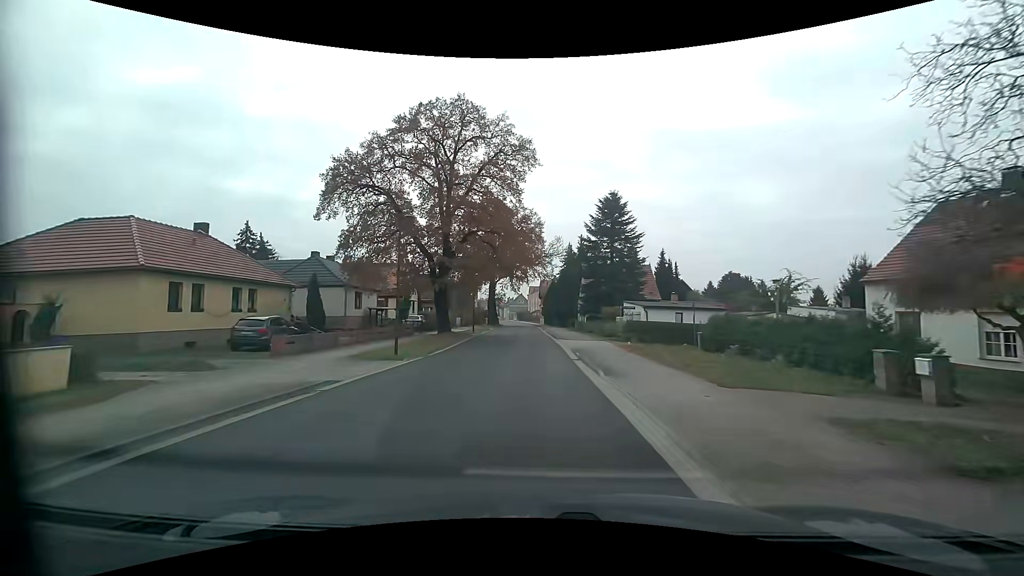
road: residential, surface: asphalt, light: Day
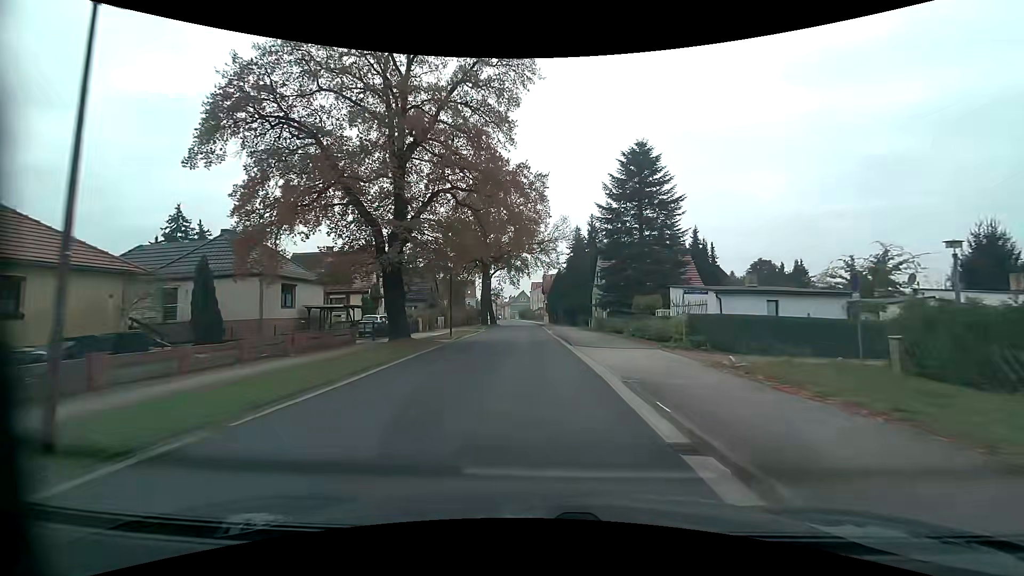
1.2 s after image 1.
(-0.1, +14.3) m; -1°
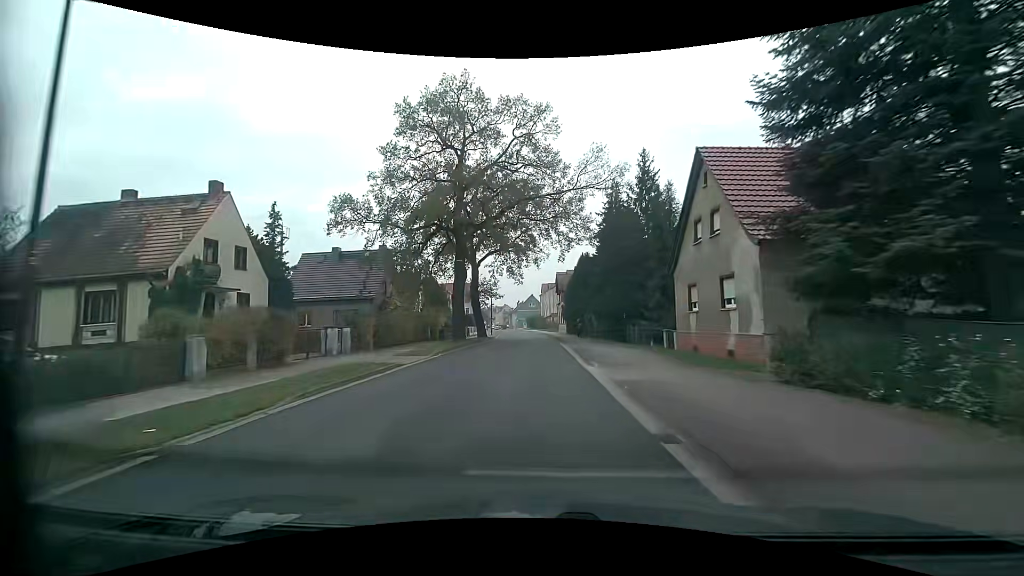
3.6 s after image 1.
(-0.3, +29.2) m; -1°
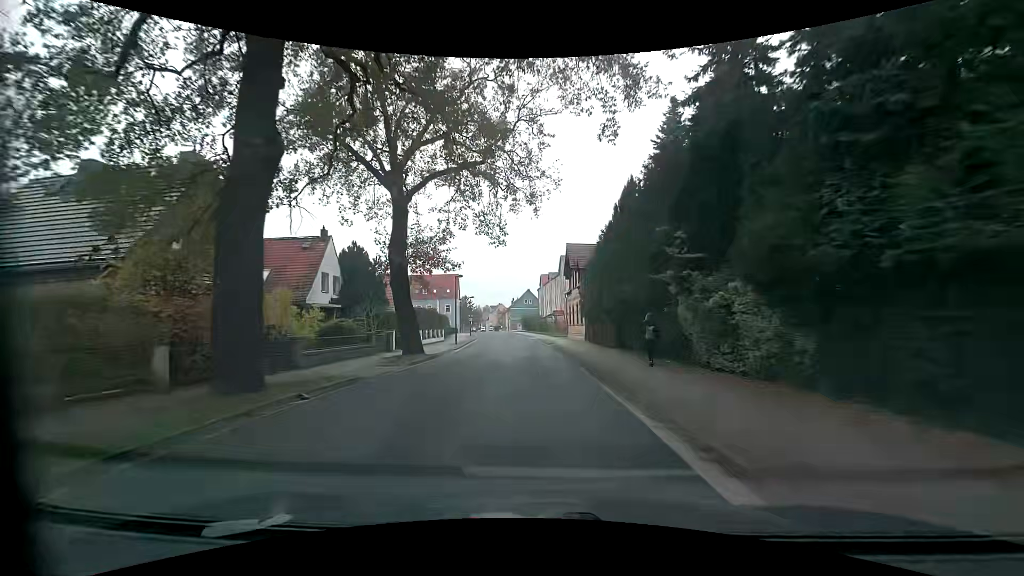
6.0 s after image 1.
(-0.2, +29.2) m; 0°
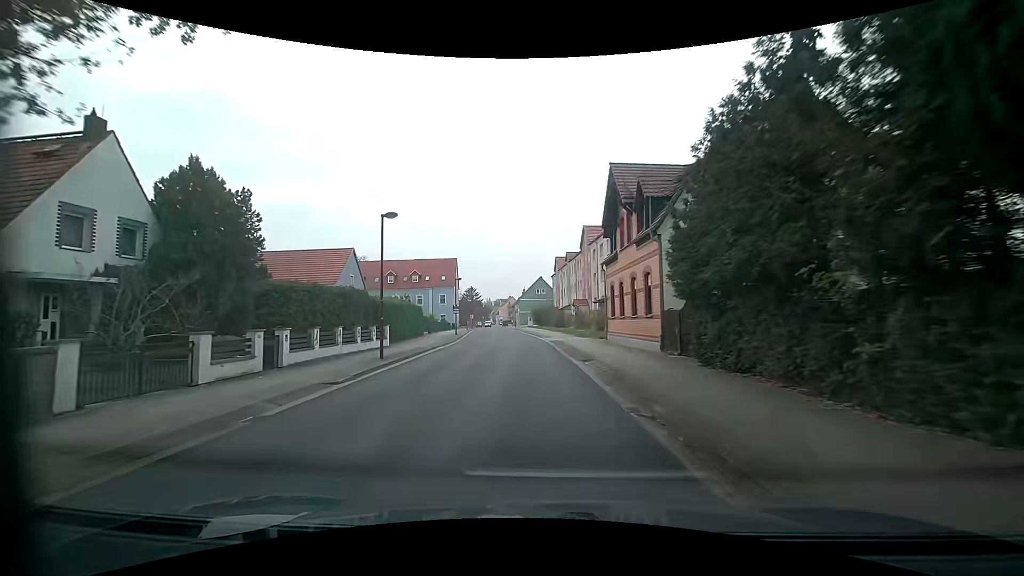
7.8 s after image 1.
(-0.3, +21.7) m; -1°
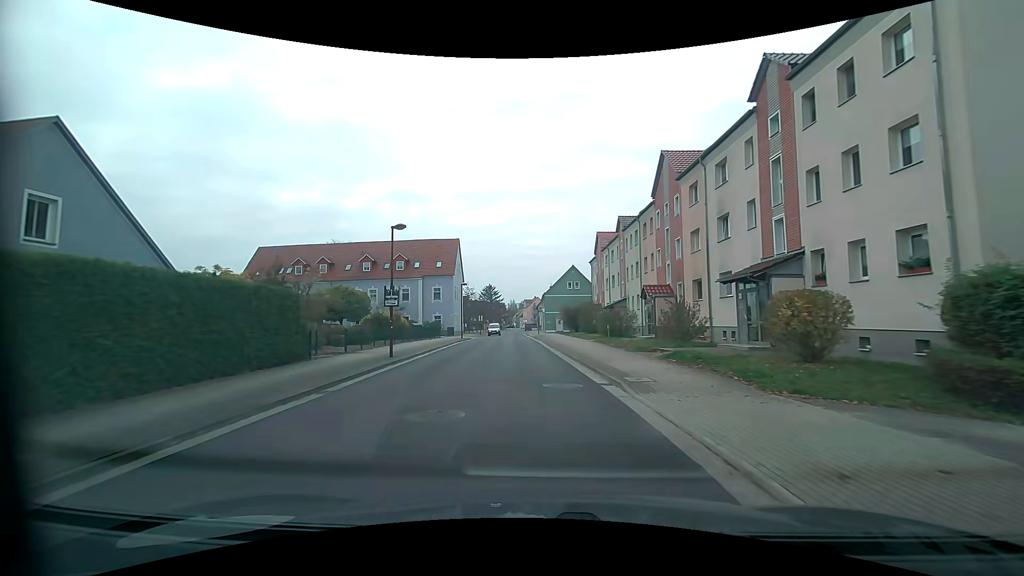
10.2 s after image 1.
(-1.0, +28.6) m; -4°
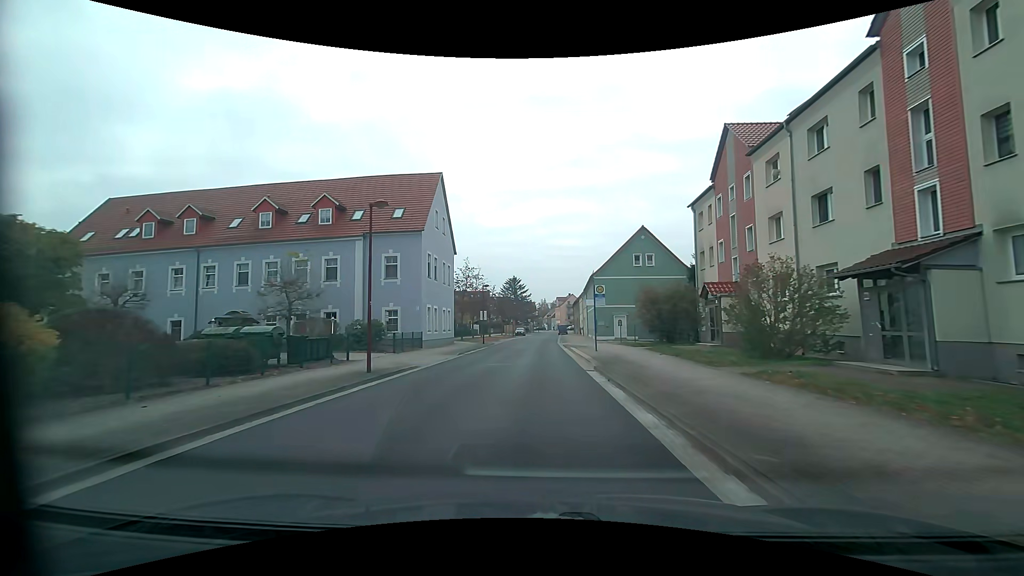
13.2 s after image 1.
(-0.7, +34.9) m; -3°
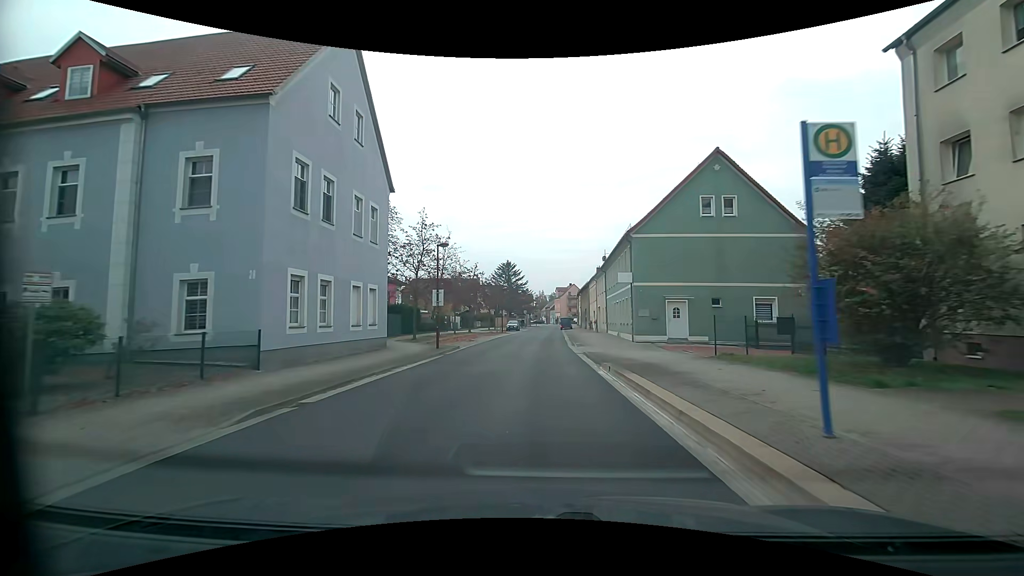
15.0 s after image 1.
(0.0, +21.0) m; 0°
(0, +10) (0, +20) (0, +30) (+1, +40) (+1, +50) (+2, +60) (+2, +70) (+2, +80) (+2, +90) (+3, +100) m
